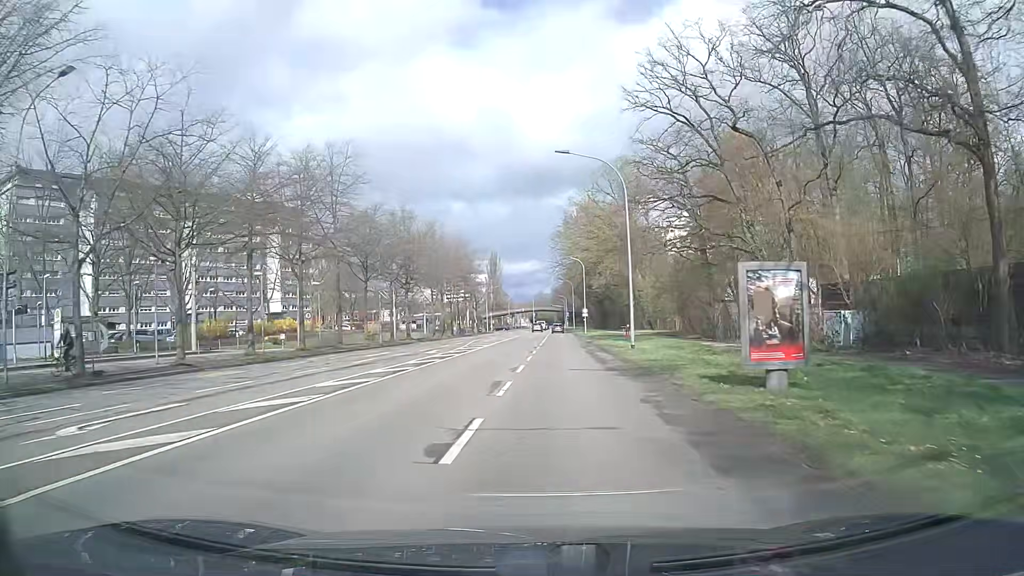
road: secondary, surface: asphalt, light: Day
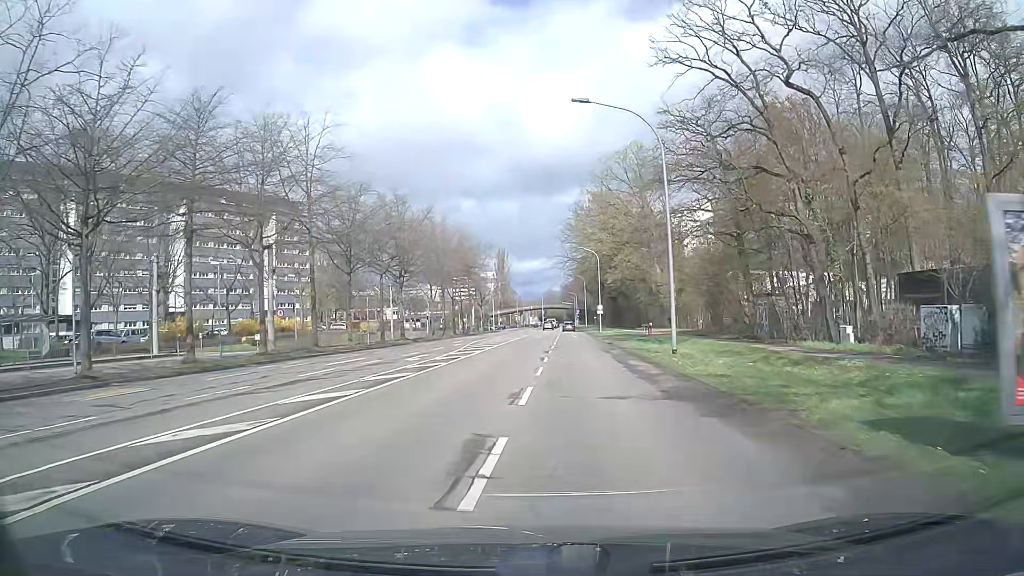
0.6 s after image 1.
(-0.1, +7.6) m; -1°
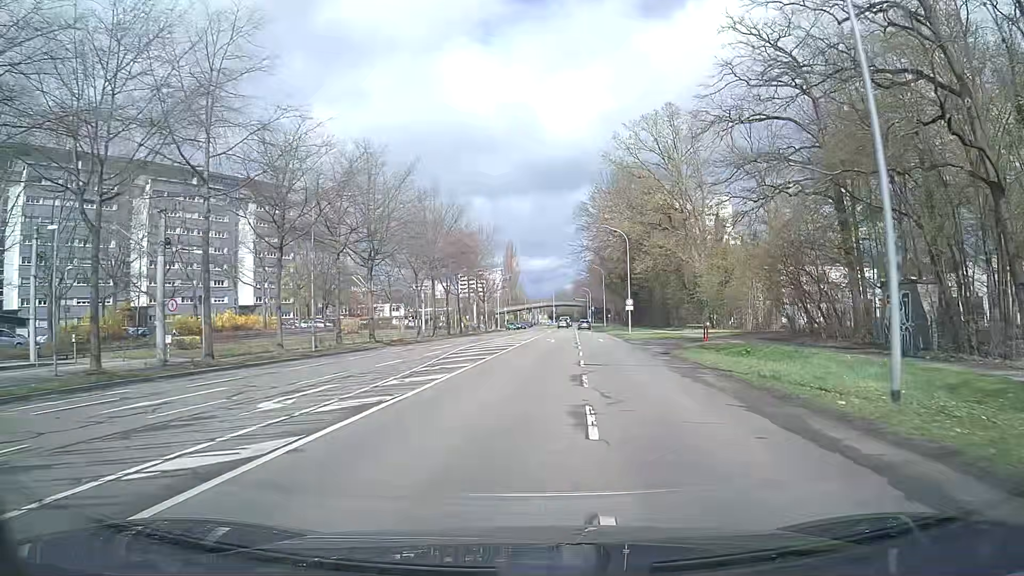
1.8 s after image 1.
(-0.2, +15.3) m; -1°
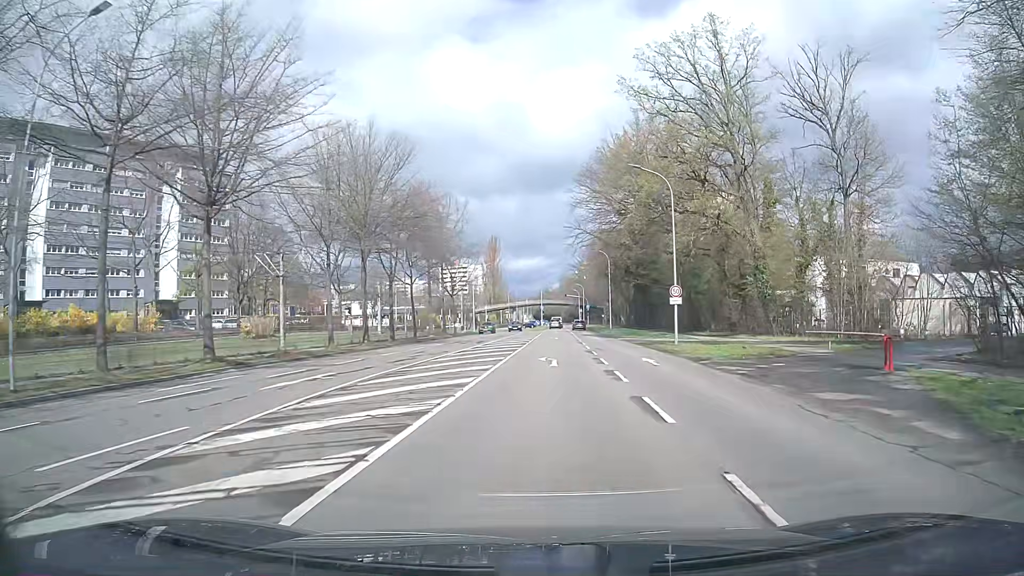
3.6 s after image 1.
(+0.3, +22.9) m; +1°
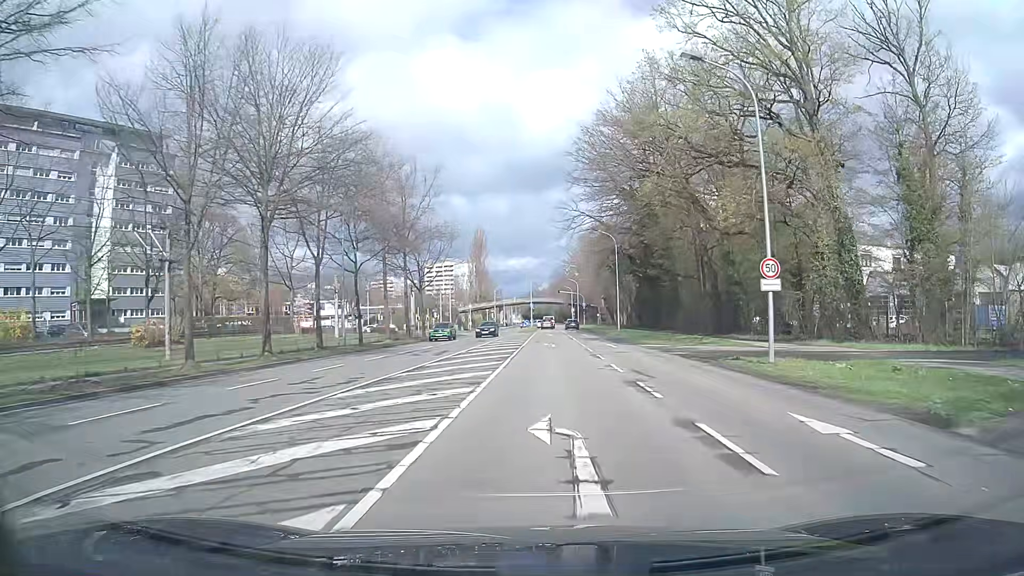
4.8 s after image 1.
(+0.2, +15.2) m; +1°
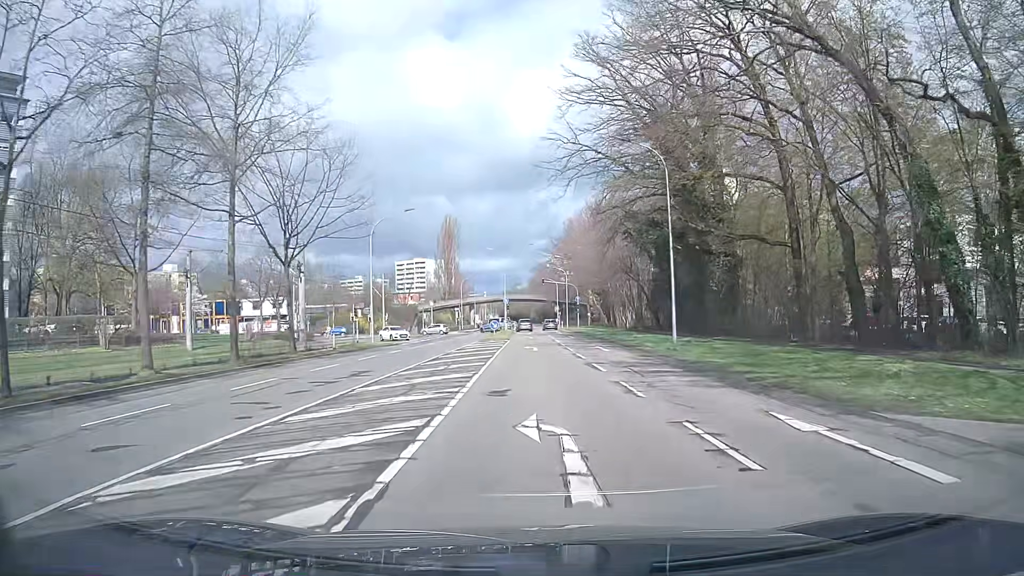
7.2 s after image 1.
(+0.9, +29.9) m; +2°
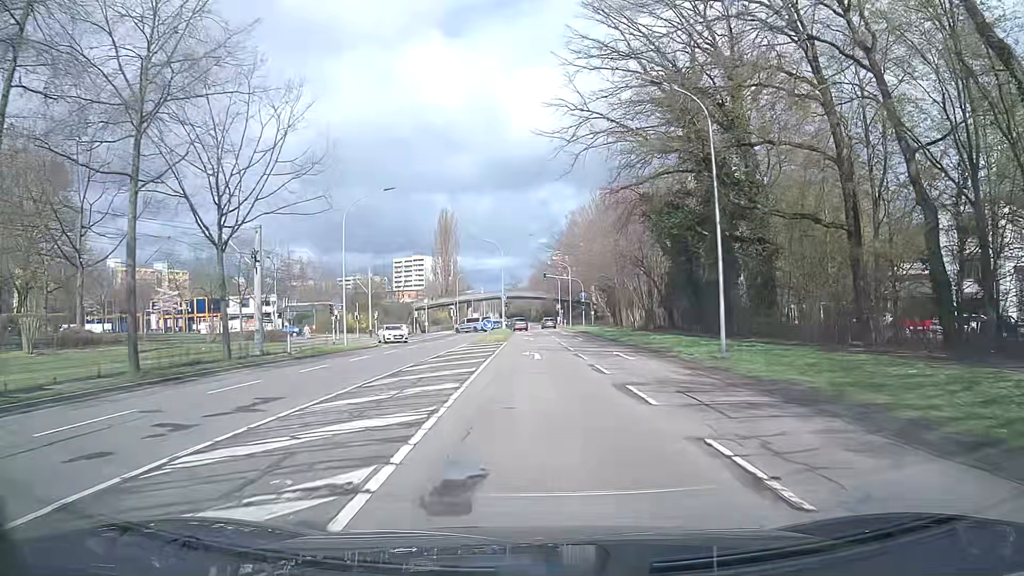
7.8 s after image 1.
(0.0, +7.4) m; 0°
(0, +10) (0, +20) (0, +30) (0, +40) (-1, +50) (-1, +60) (-1, +70) (-3, +80) (-10, +86) (-20, +88) m
